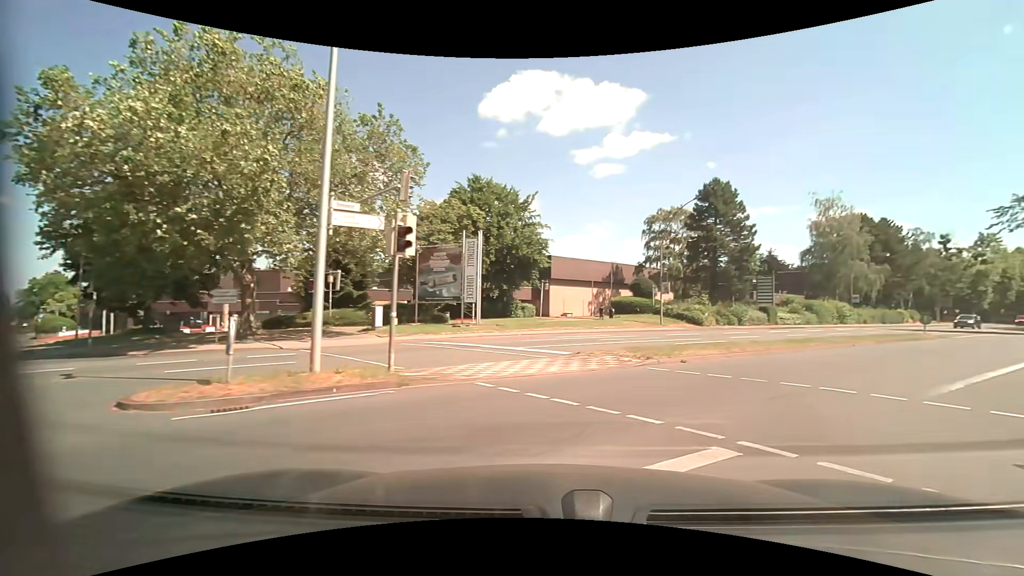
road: unclassified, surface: asphalt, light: Day
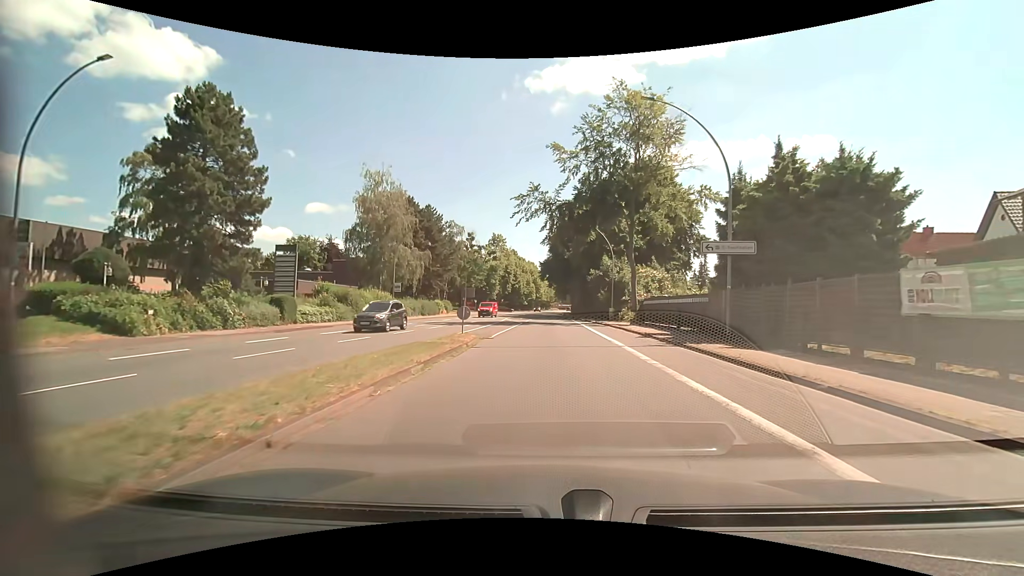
(+9.6, +17.3) m; +46°
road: primary
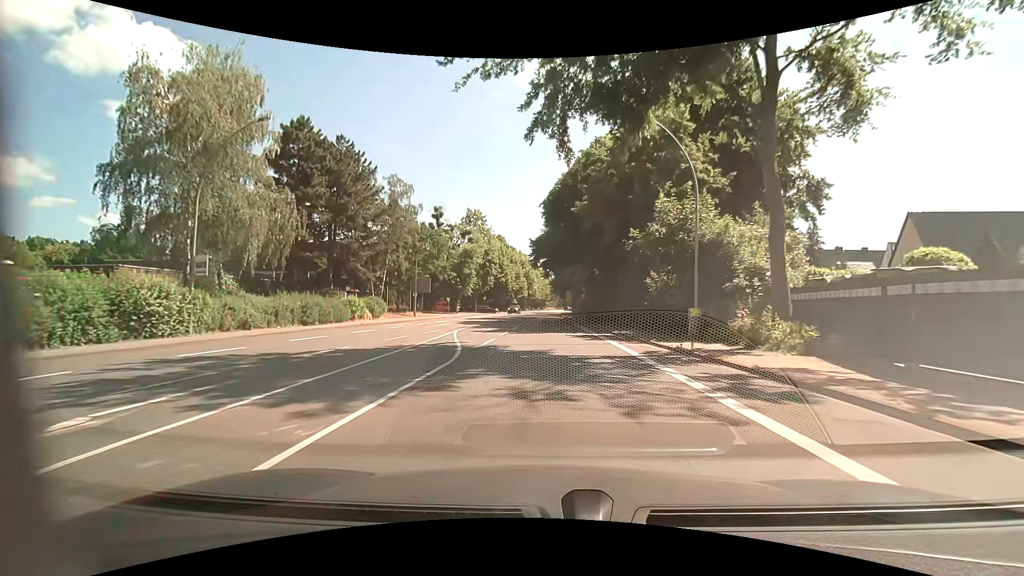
(+0.2, +29.5) m; 0°
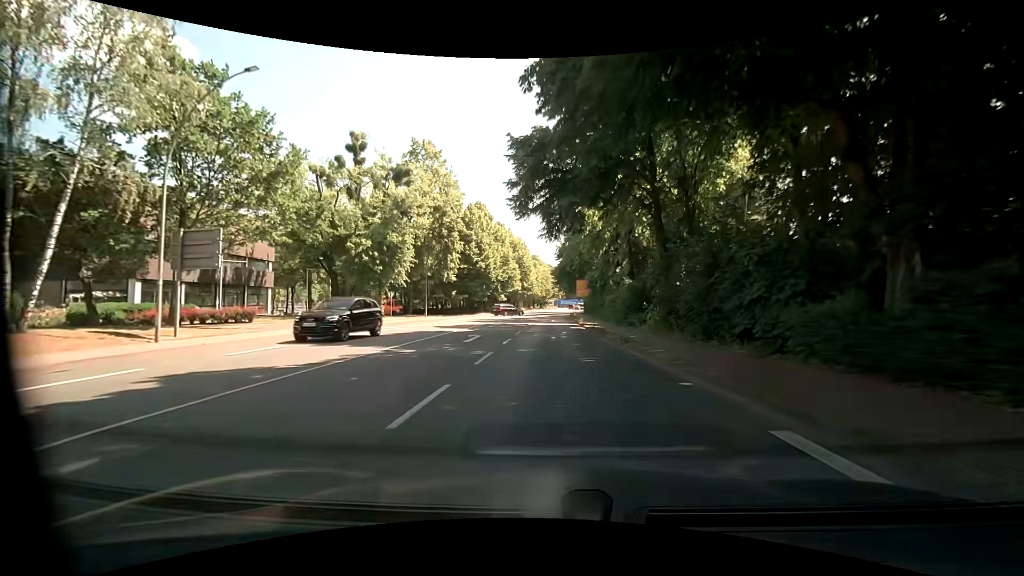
(-0.1, +36.2) m; -1°
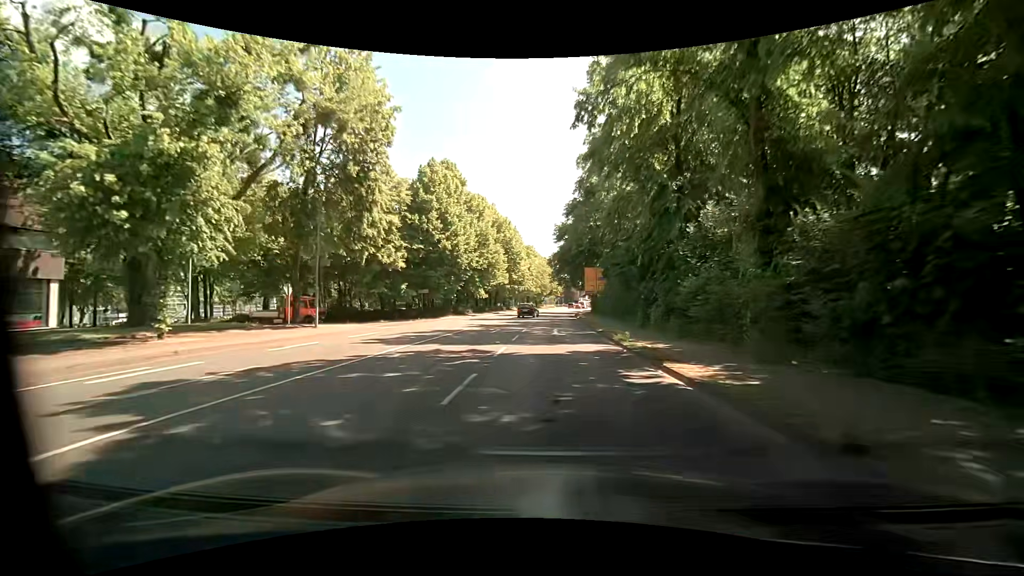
(+0.4, +23.0) m; +1°
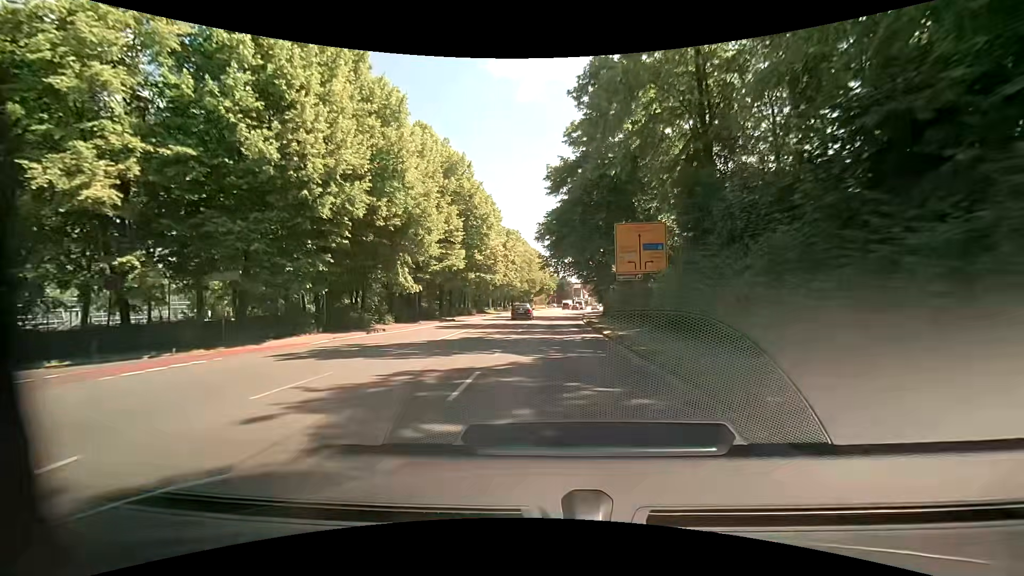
(+0.1, +29.6) m; +2°
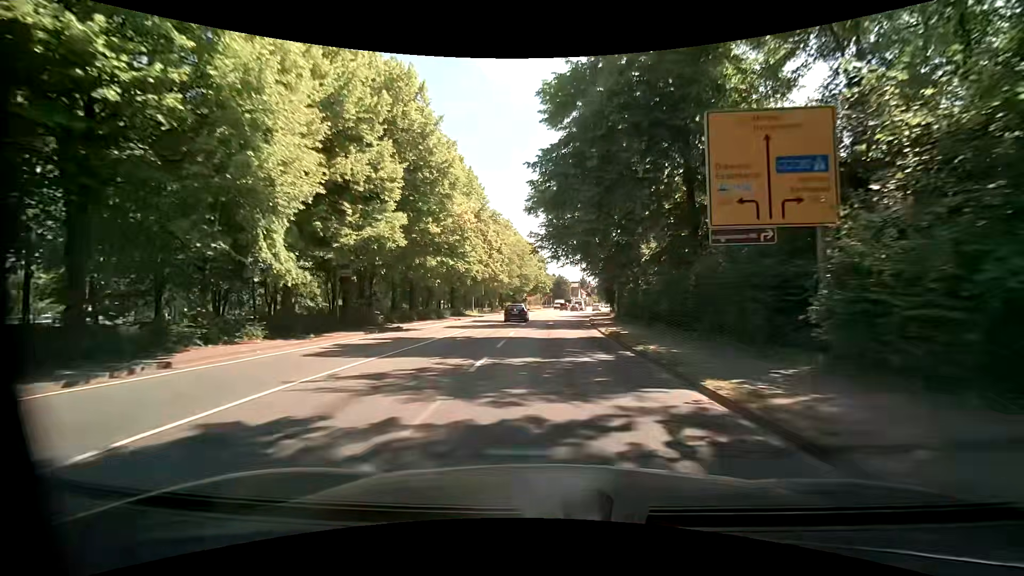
(-0.3, +14.9) m; -1°
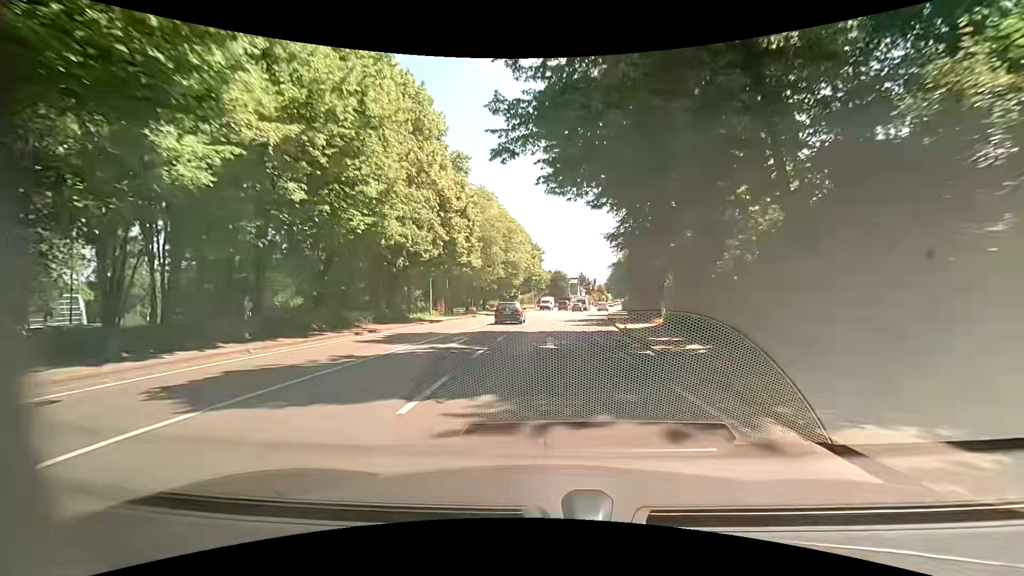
(+0.1, +21.8) m; 0°
(0, +10) (0, +20) (0, +30) (+1, +40) (+2, +50) (+3, +60) (+4, +70) (+5, +80) (+7, +90) (+8, +99) m
